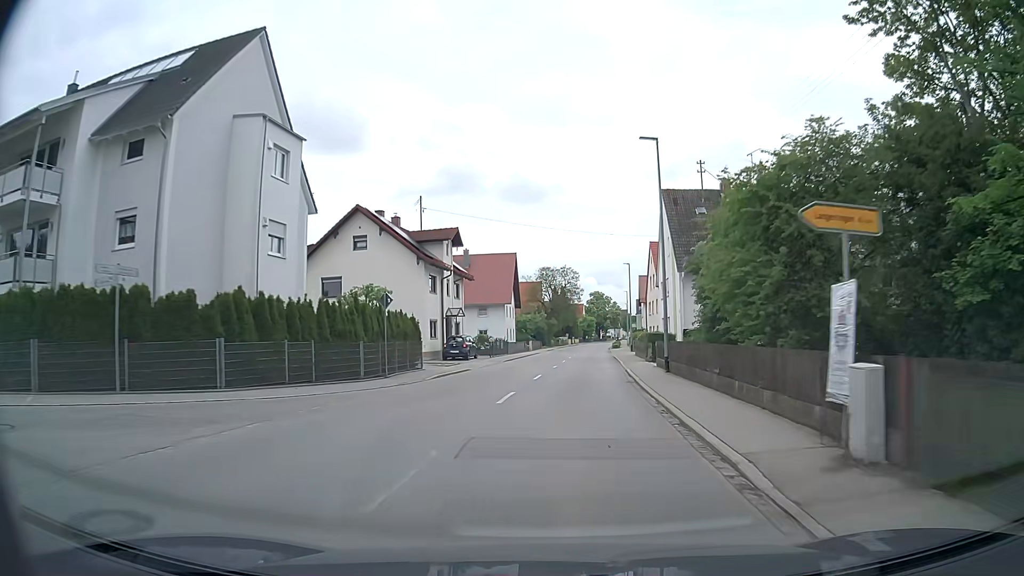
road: tertiary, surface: asphalt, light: Day
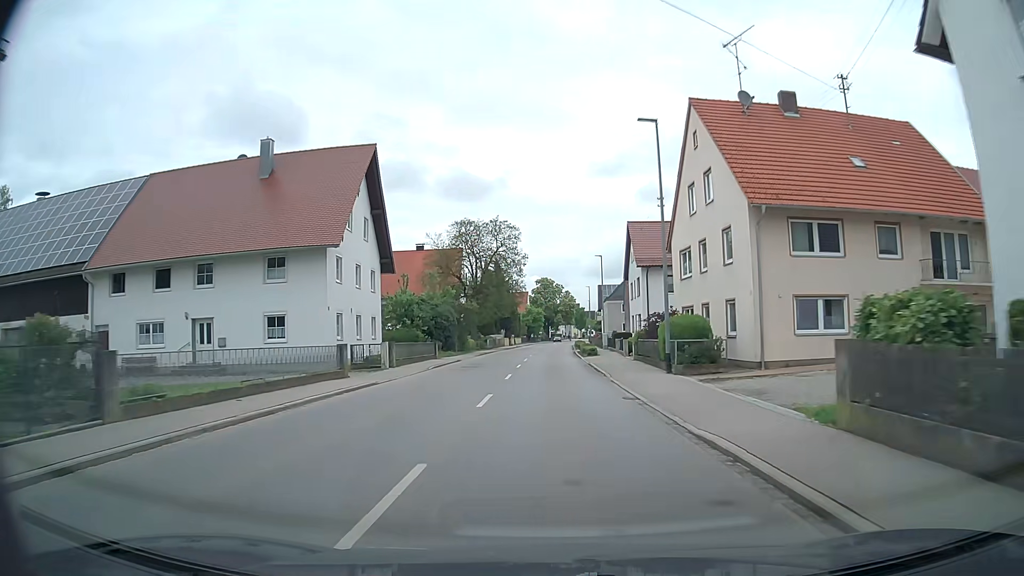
(+2.4, +45.8) m; +4°
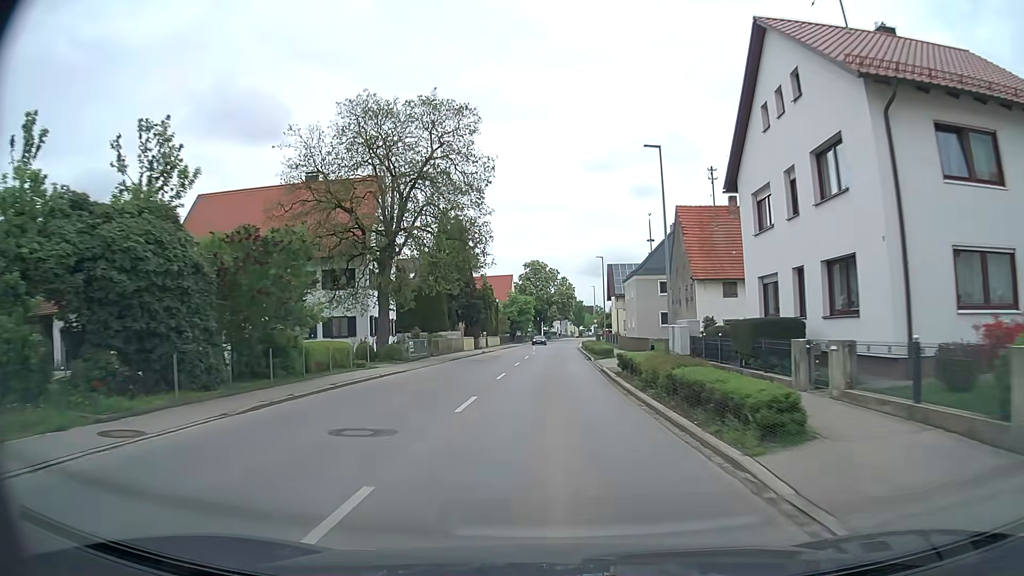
(+0.3, +37.3) m; +1°
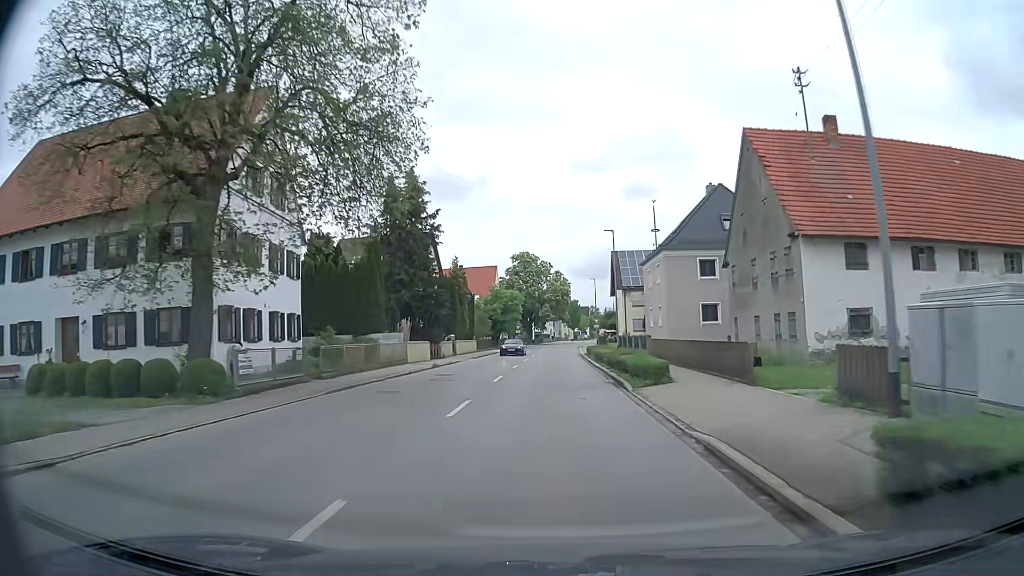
(0.0, +18.4) m; +1°
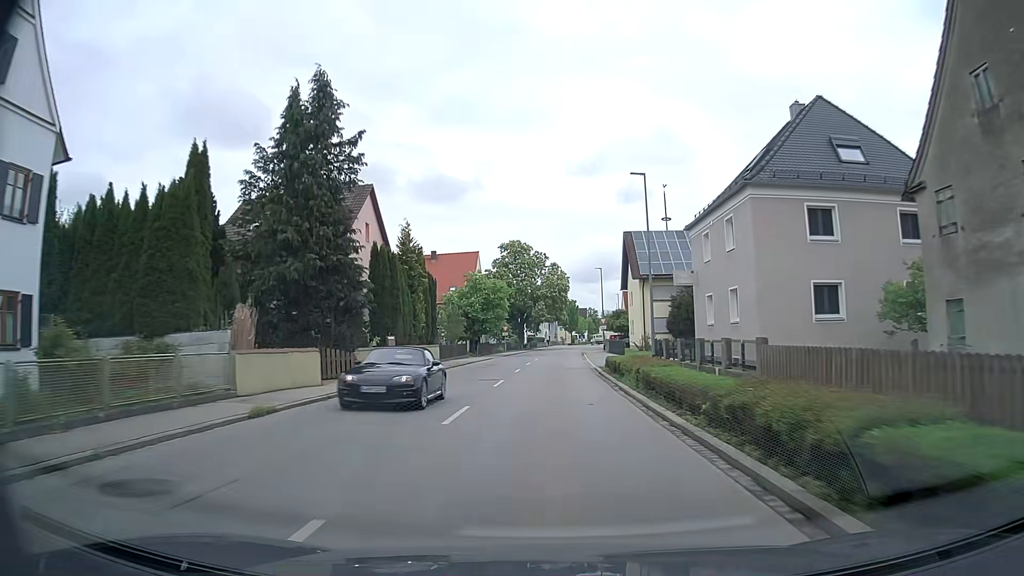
(+0.1, +18.5) m; 0°
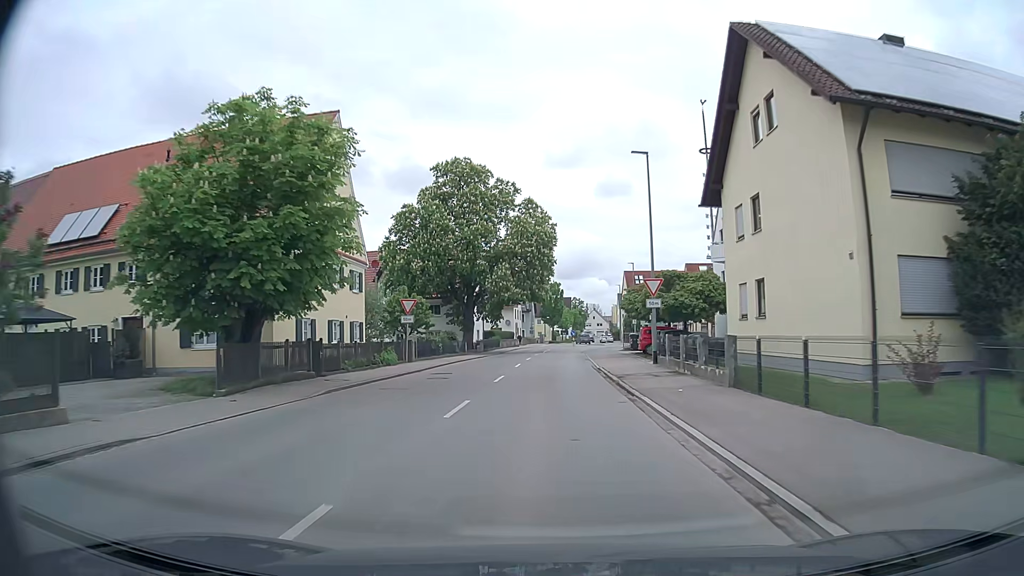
(+0.7, +44.9) m; +2°
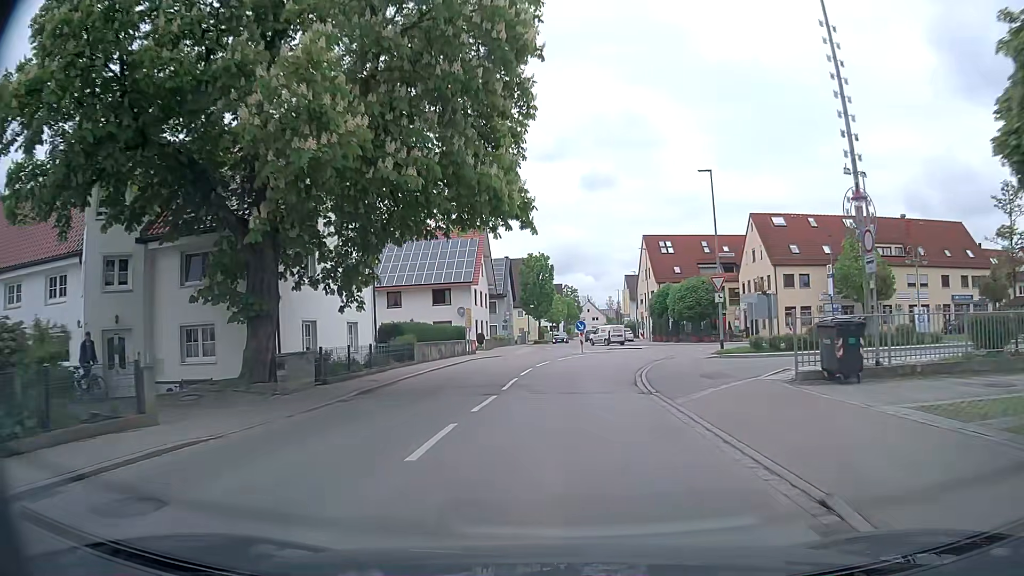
(+0.4, +39.7) m; +2°
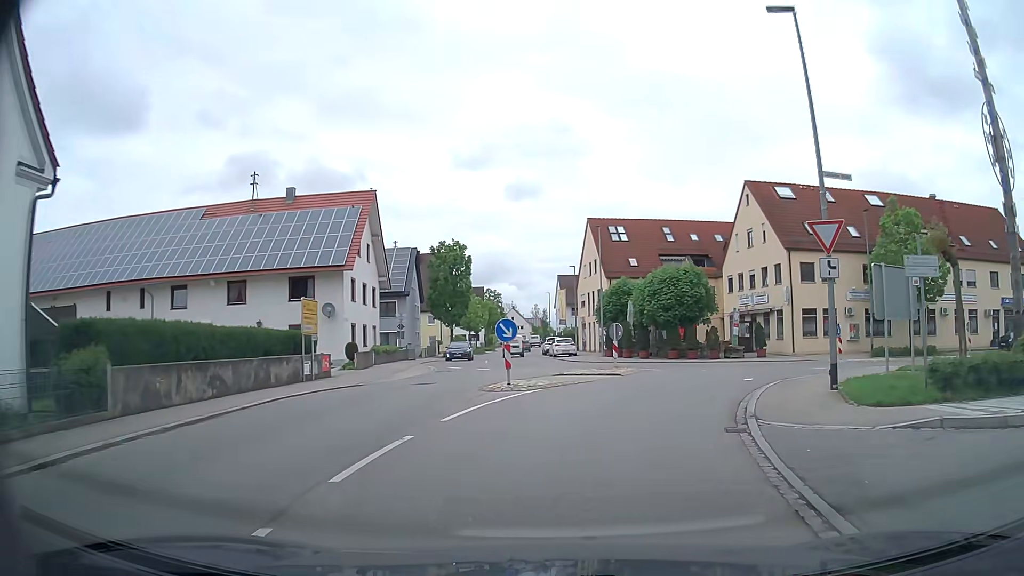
(+0.5, +18.6) m; +6°
(+1, +10) (+5, +19) (+13, +25) (+22, +28) (+32, +30) (+42, +32) (+52, +34) (+61, +35) (+71, +36) (+81, +37) m
